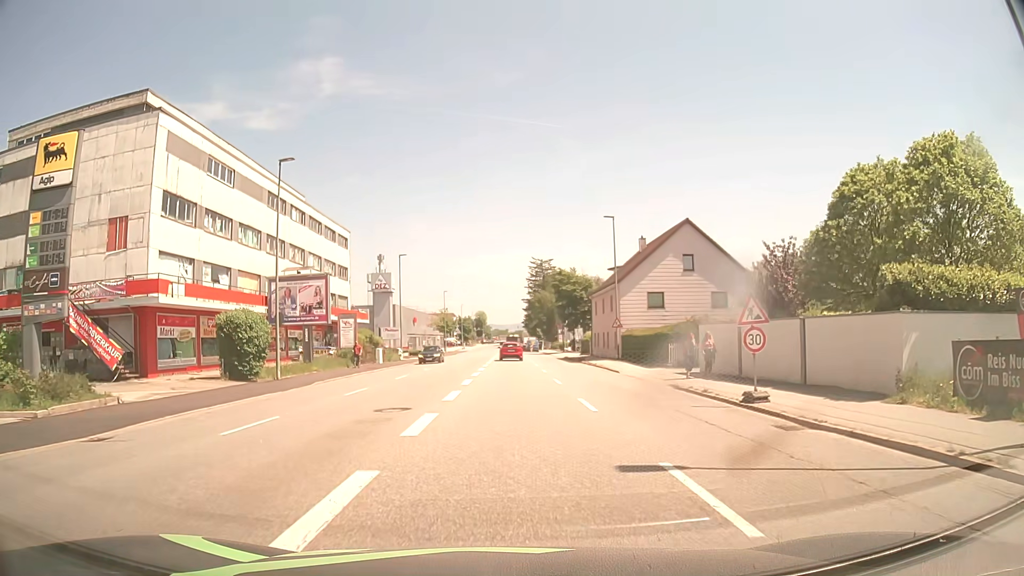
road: tertiary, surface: asphalt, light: Day
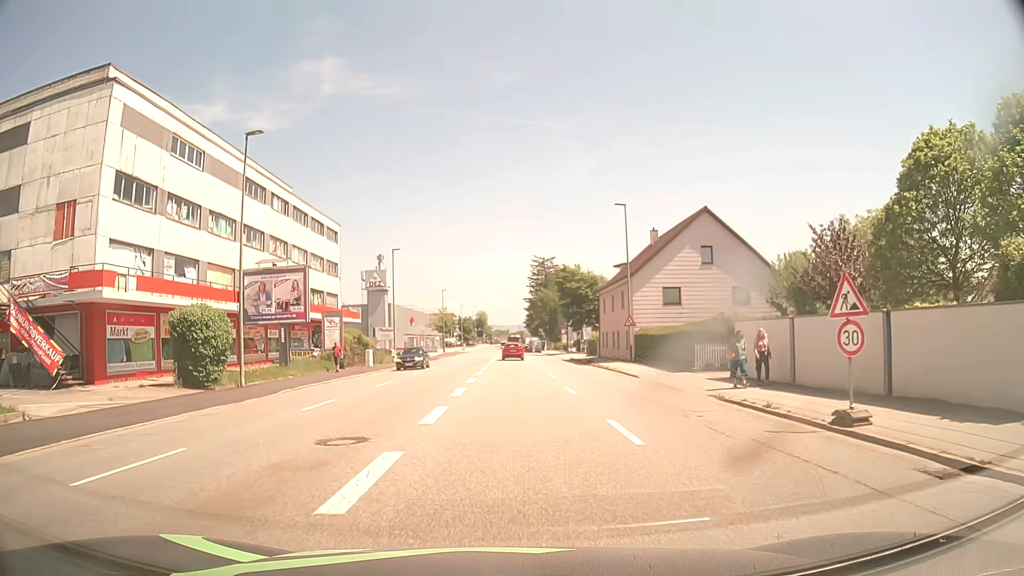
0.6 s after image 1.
(0.0, +4.5) m; 0°
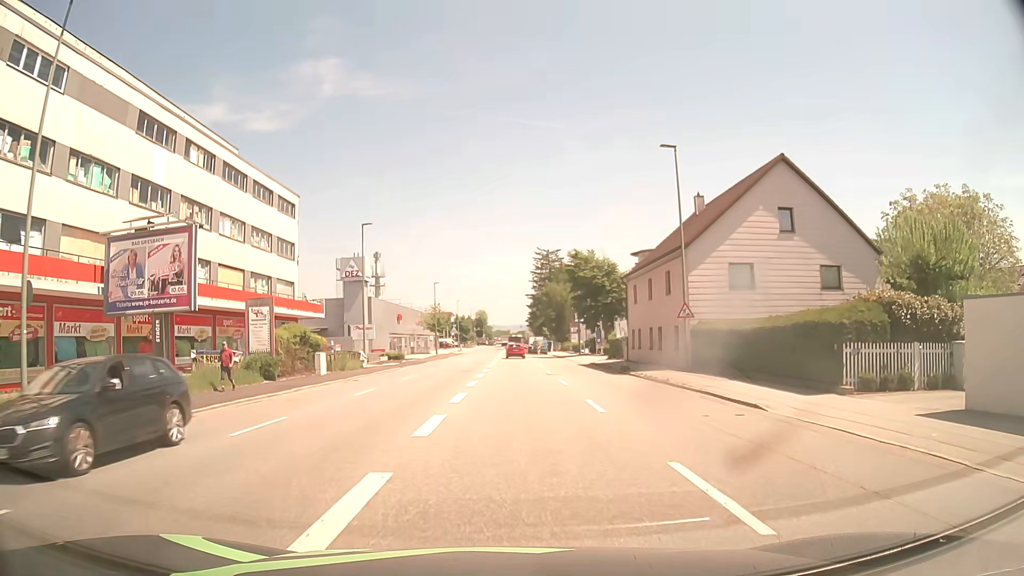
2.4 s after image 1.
(0.0, +13.5) m; 0°
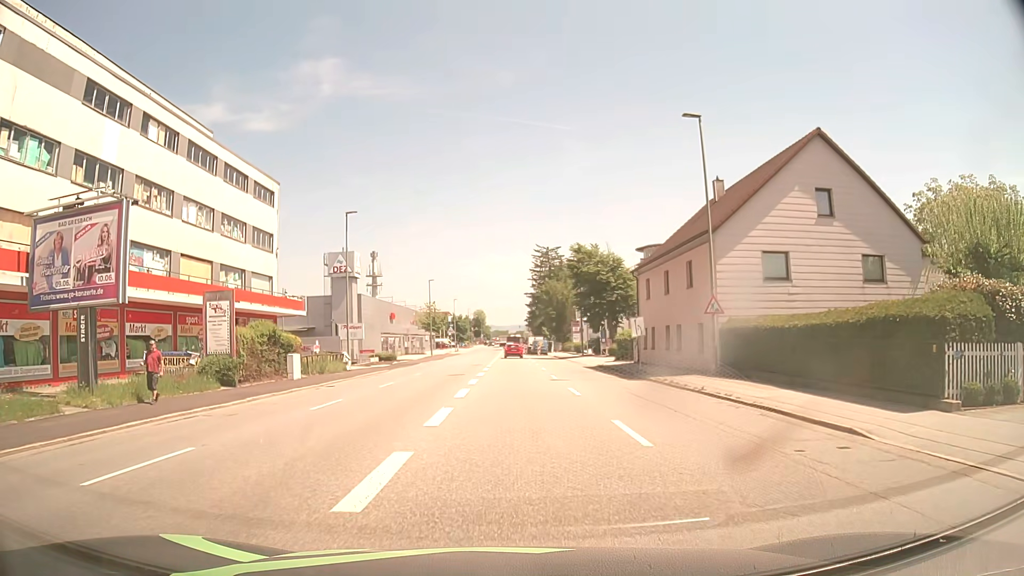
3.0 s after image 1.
(0.0, +4.5) m; 0°
